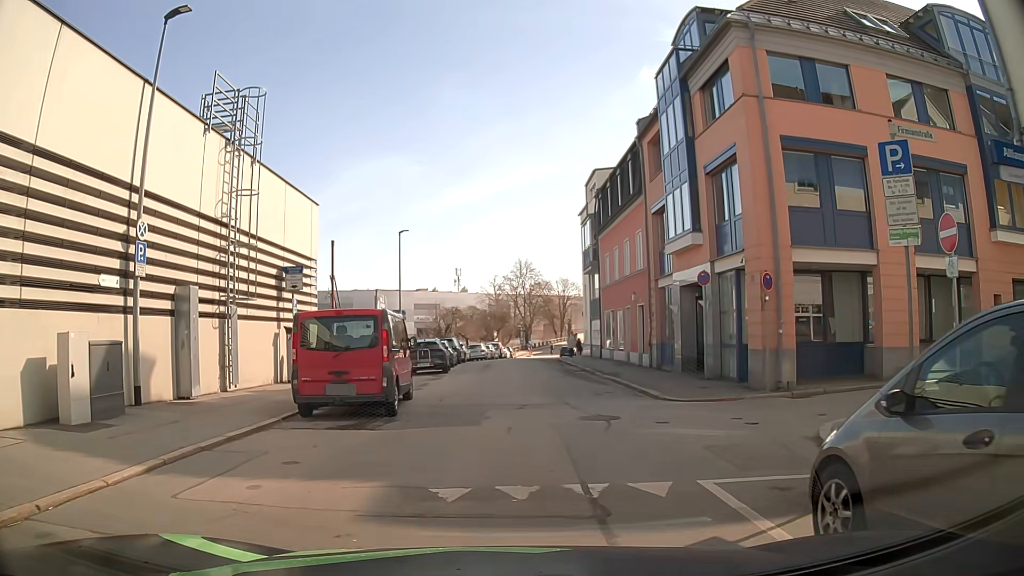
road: residential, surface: asphalt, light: Day
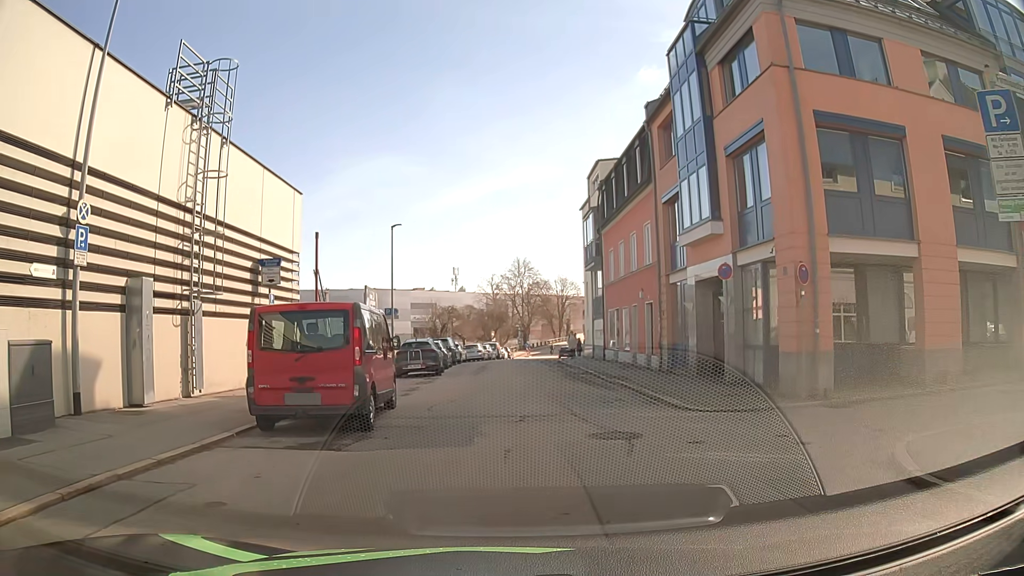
(0.0, +2.0) m; +1°
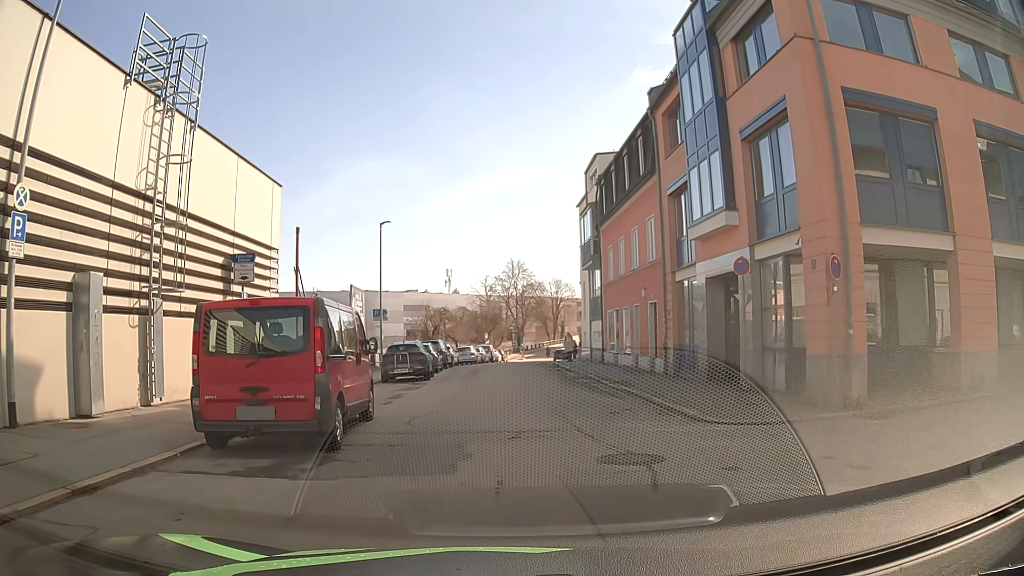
(0.0, +1.7) m; +2°
